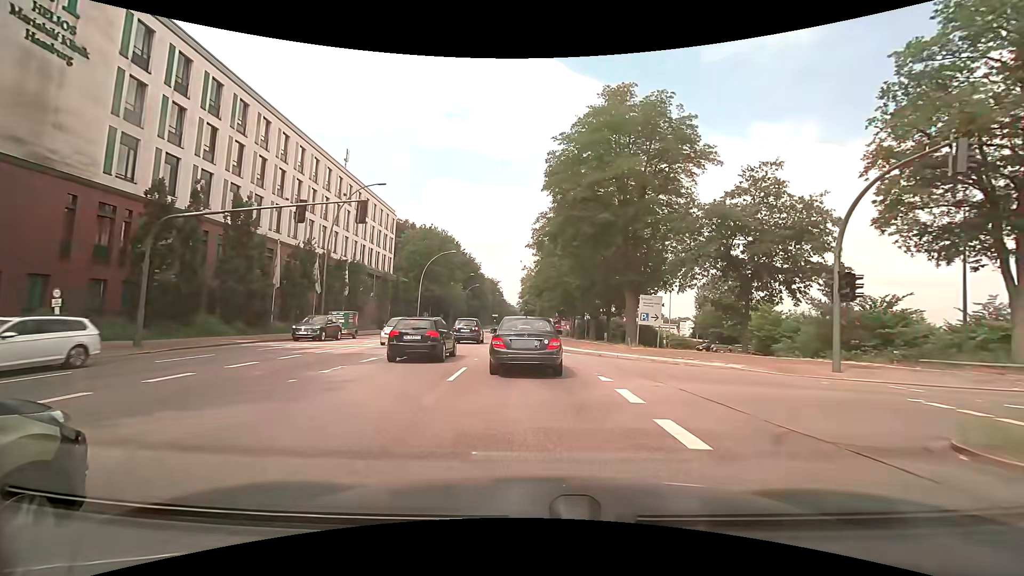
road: primary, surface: asphalt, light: Day
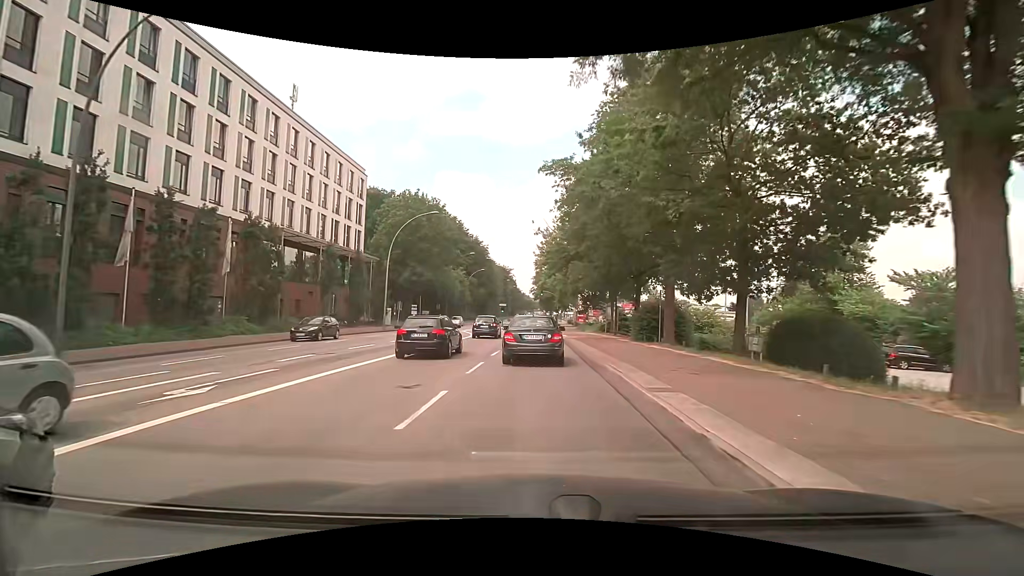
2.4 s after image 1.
(-0.1, +23.3) m; -1°
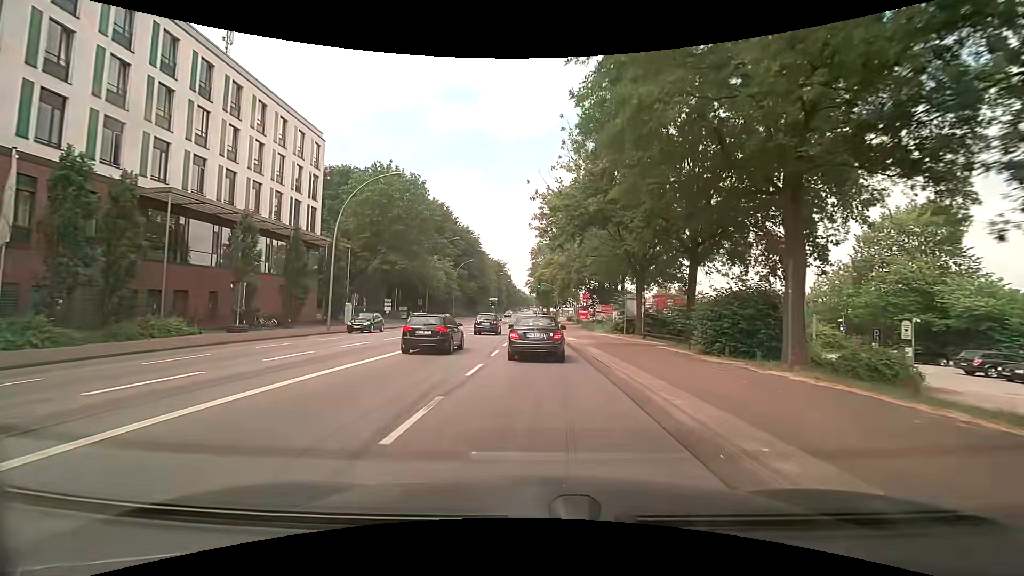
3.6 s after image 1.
(0.0, +12.9) m; +1°
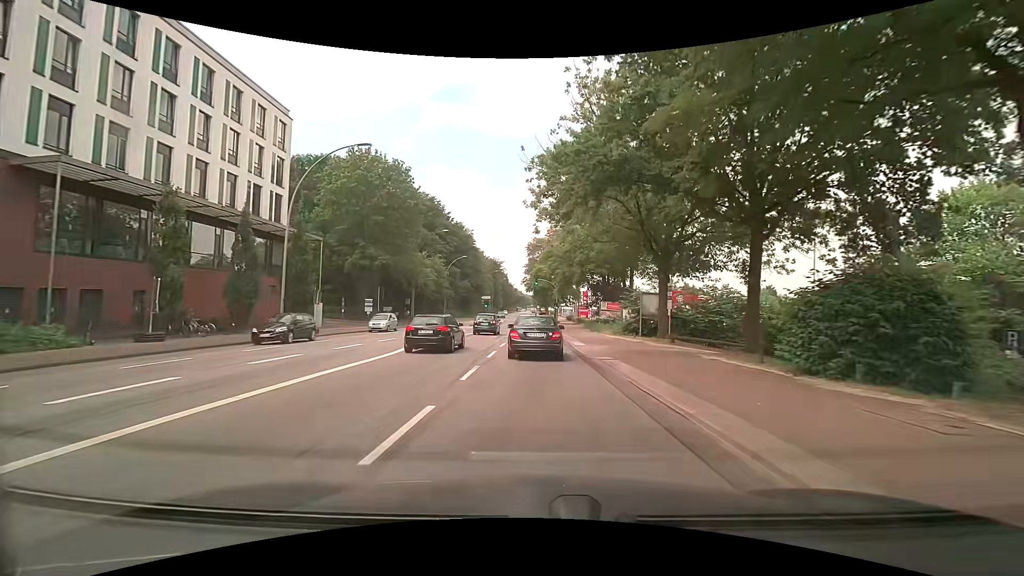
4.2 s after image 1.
(0.0, +6.8) m; 0°
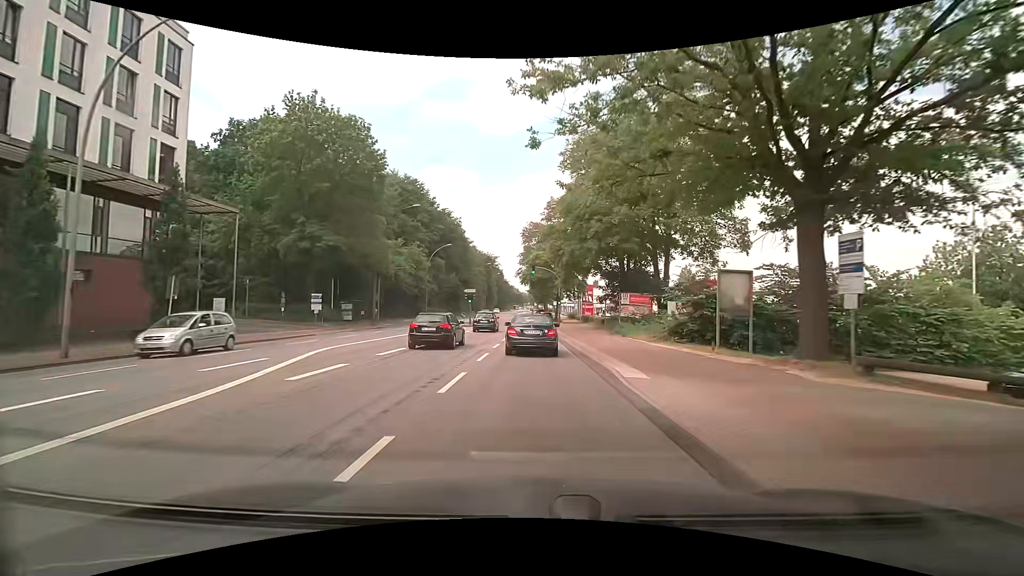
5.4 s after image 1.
(0.0, +14.2) m; 0°
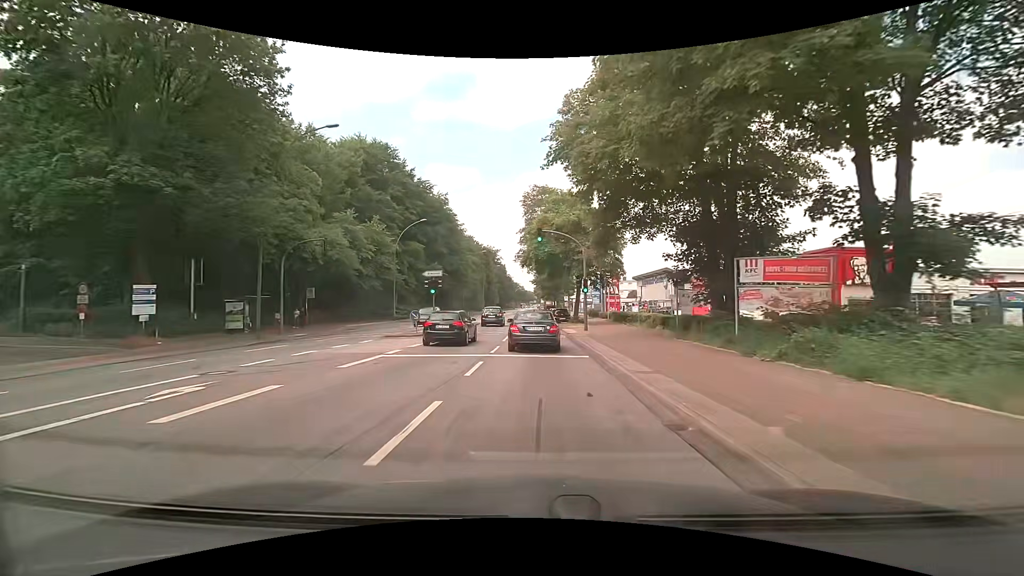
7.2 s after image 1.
(0.0, +22.1) m; -1°
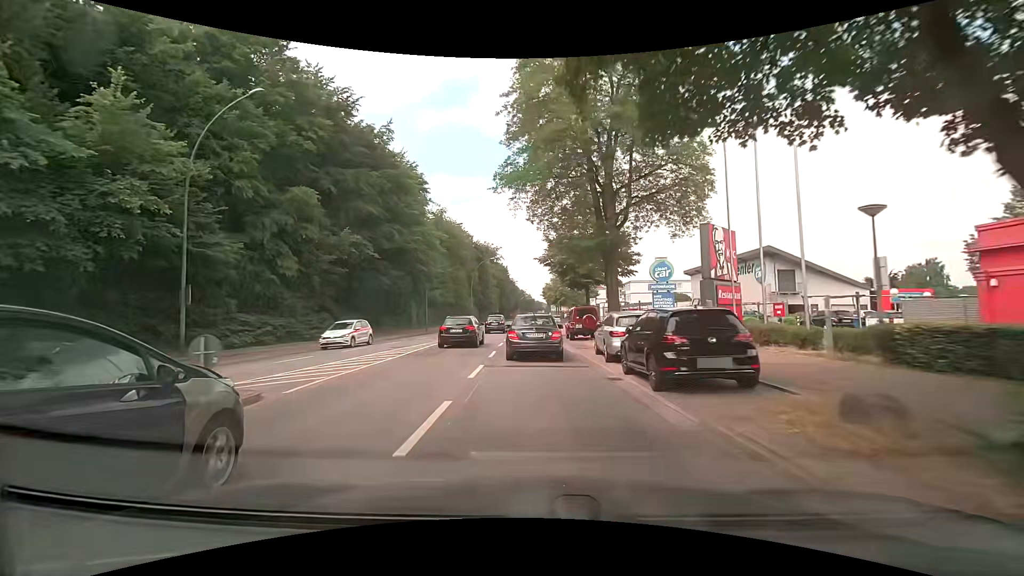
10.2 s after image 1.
(-0.1, +37.6) m; -1°
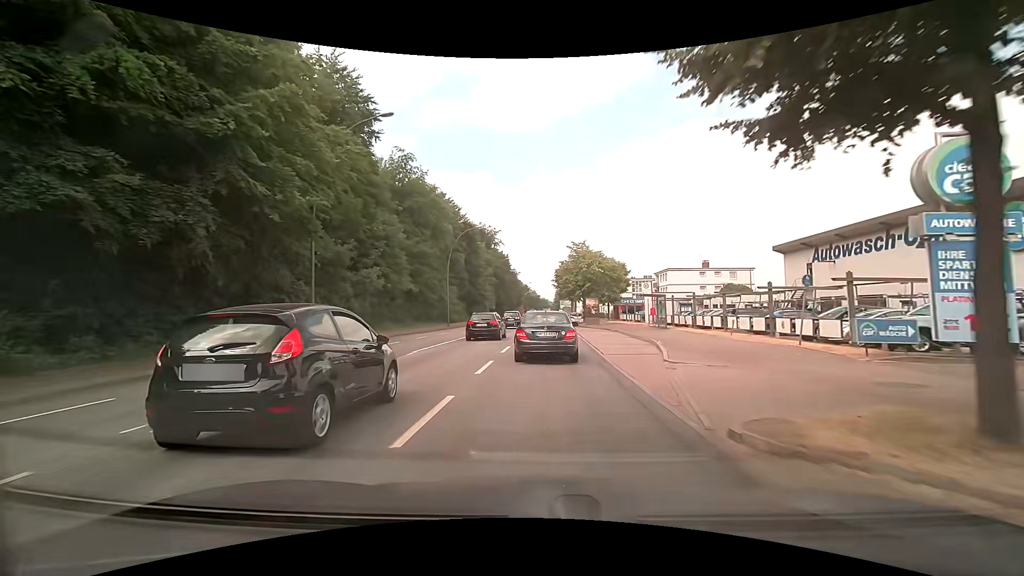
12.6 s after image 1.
(-0.2, +30.3) m; -1°
(0, +10) (0, +20) (+1, +30) (+1, +40) (+2, +50) (+2, +60) (+2, +70) (+3, +80) (+3, +90) (+3, +100) m
